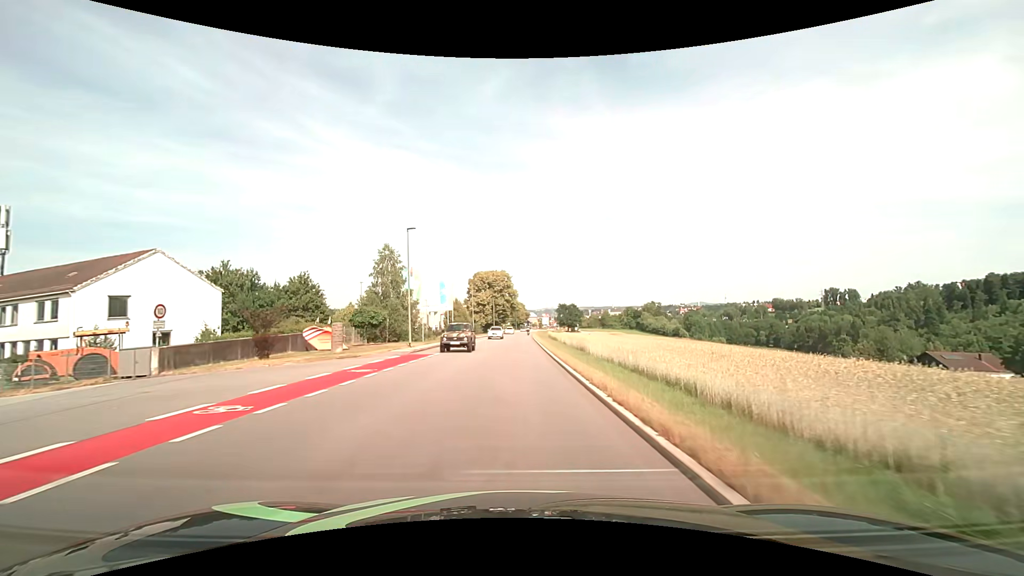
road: tertiary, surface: asphalt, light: Day
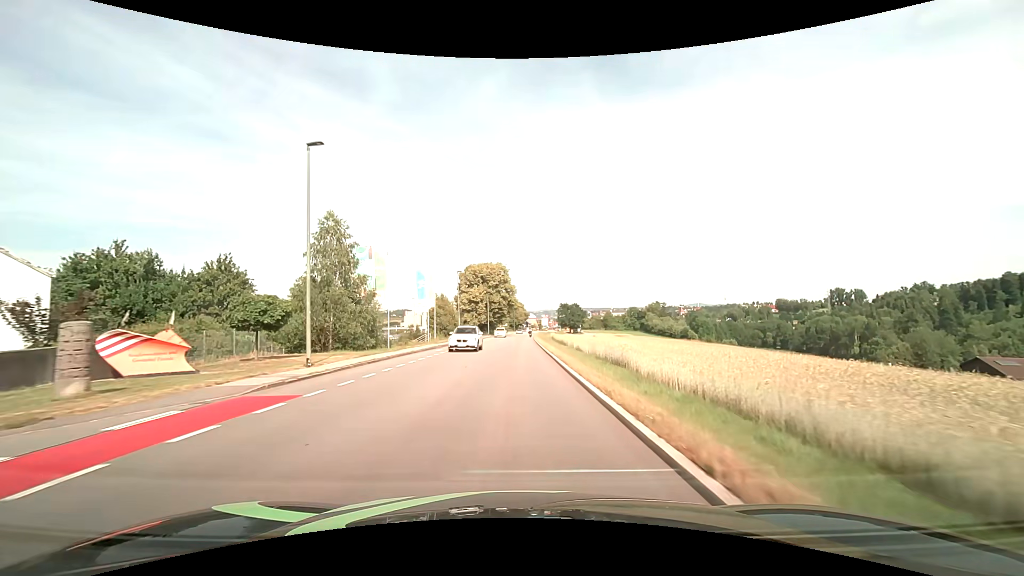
(+0.1, +16.1) m; 0°
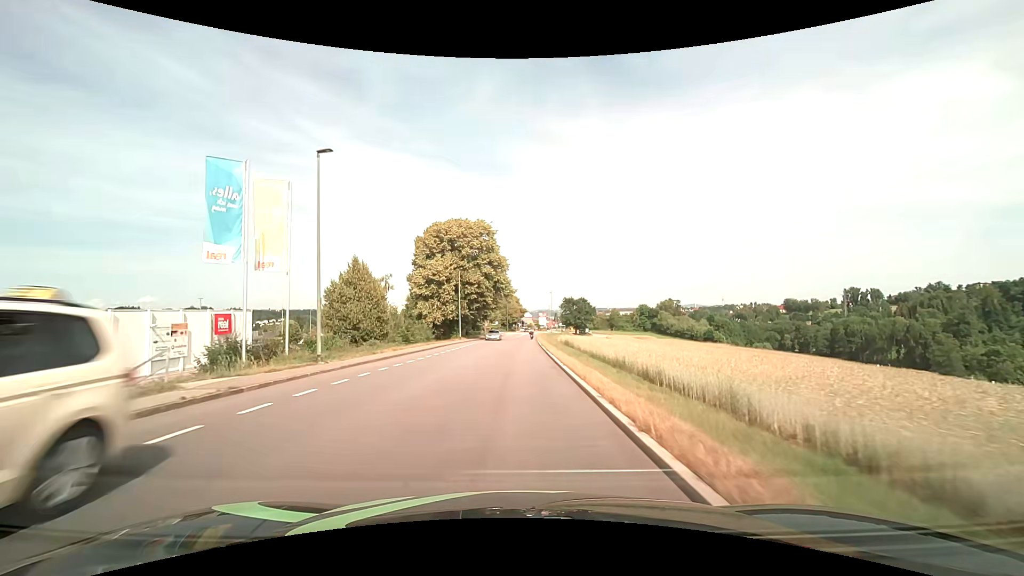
(+0.4, +40.1) m; +1°
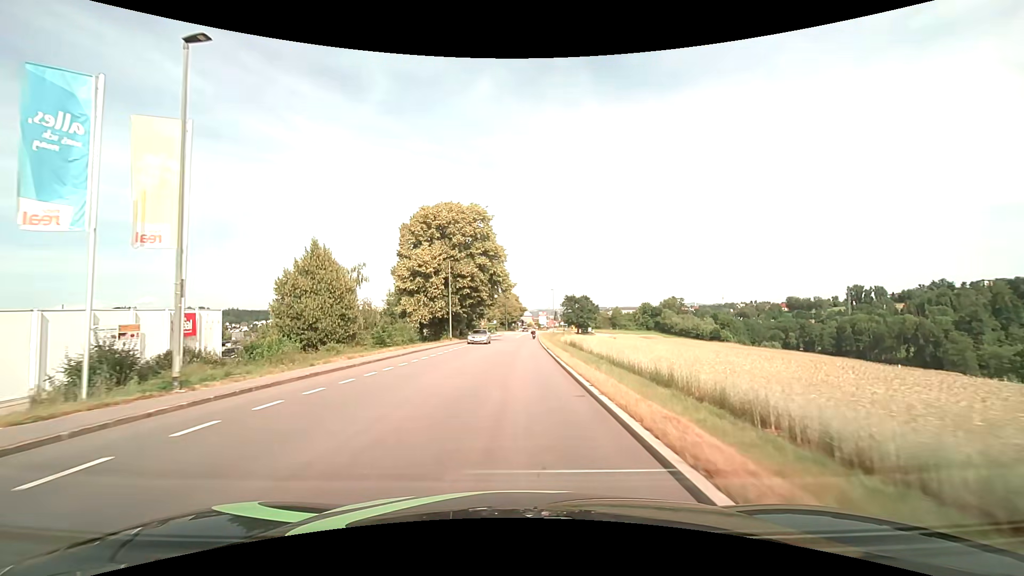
(0.0, +7.7) m; 0°
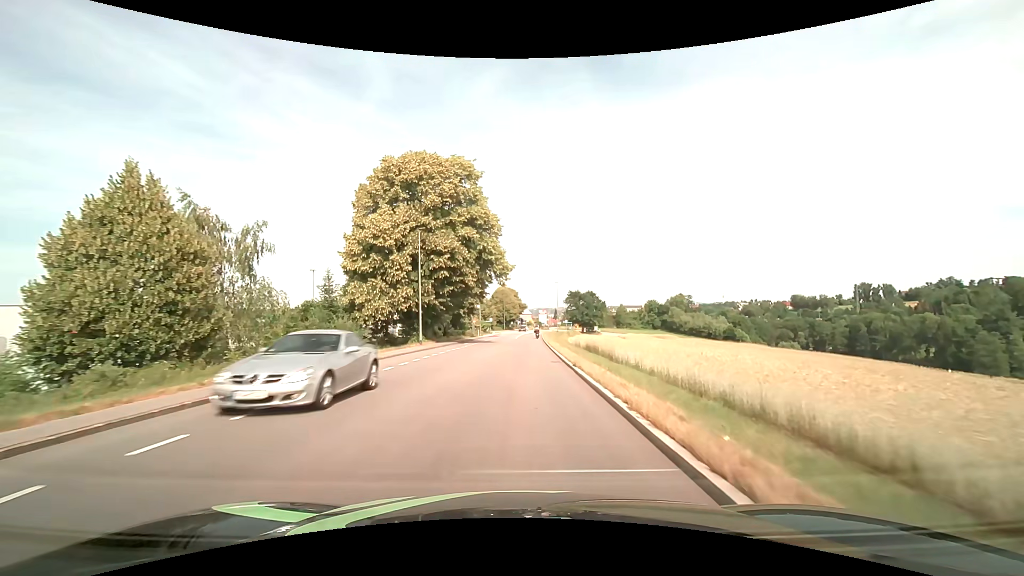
(0.0, +15.0) m; 0°
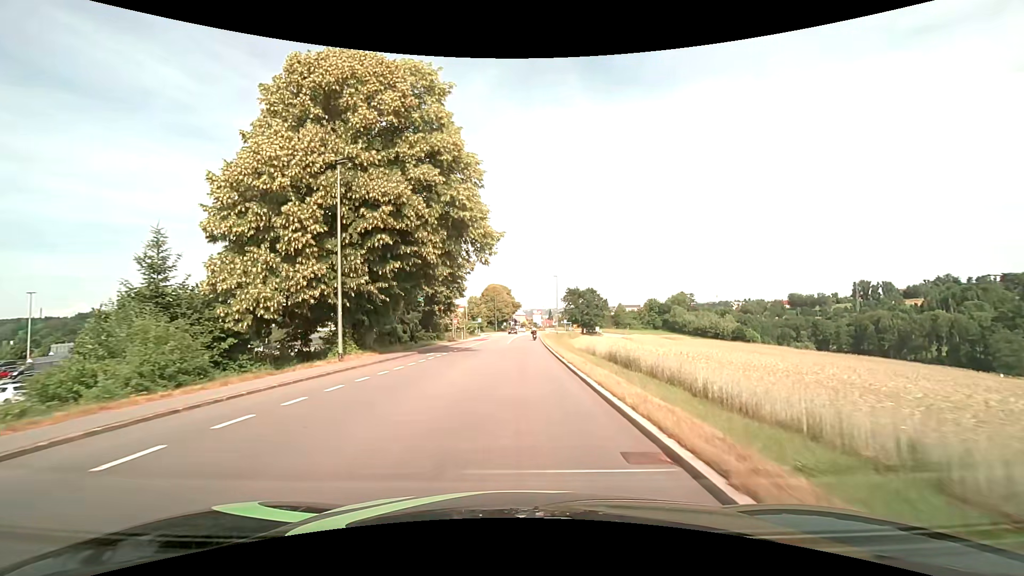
(+0.1, +14.5) m; +1°
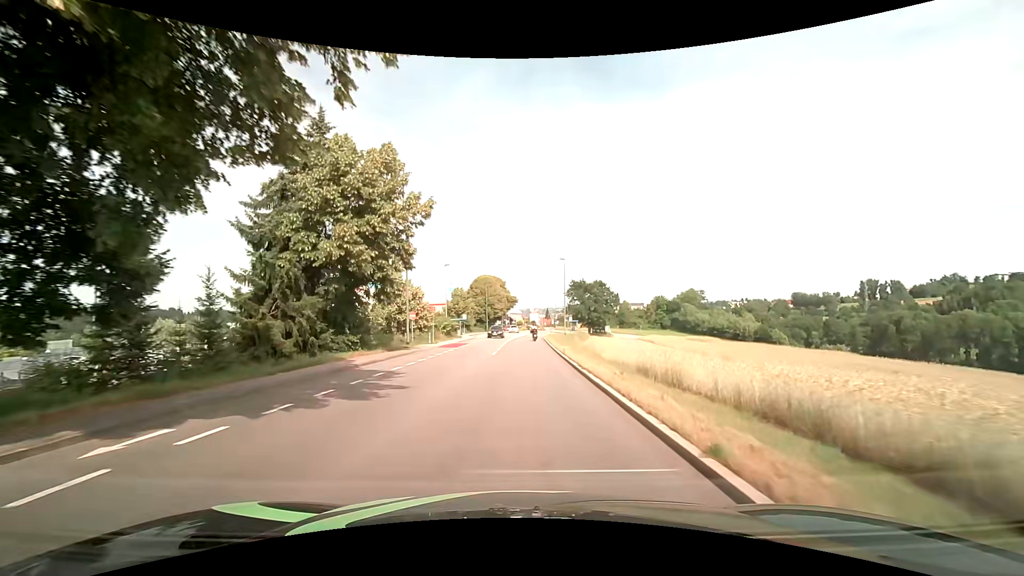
(0.0, +20.9) m; 0°
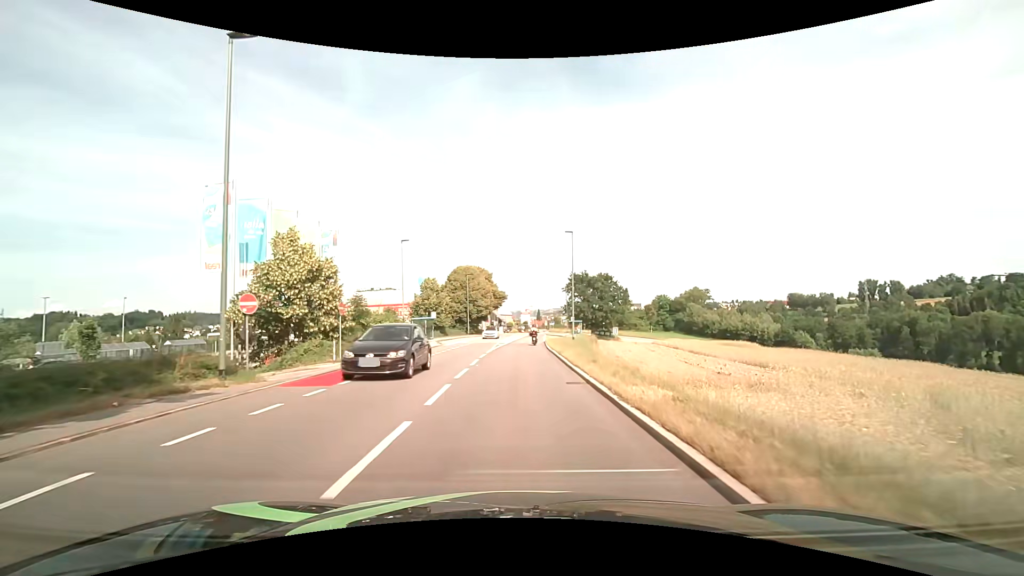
(+0.2, +20.1) m; +1°
(0, +10) (0, +20) (0, +30) (0, +40) (+1, +50) (+1, +60) (+2, +70) (+2, +80) (+3, +90) (+3, +100) m
